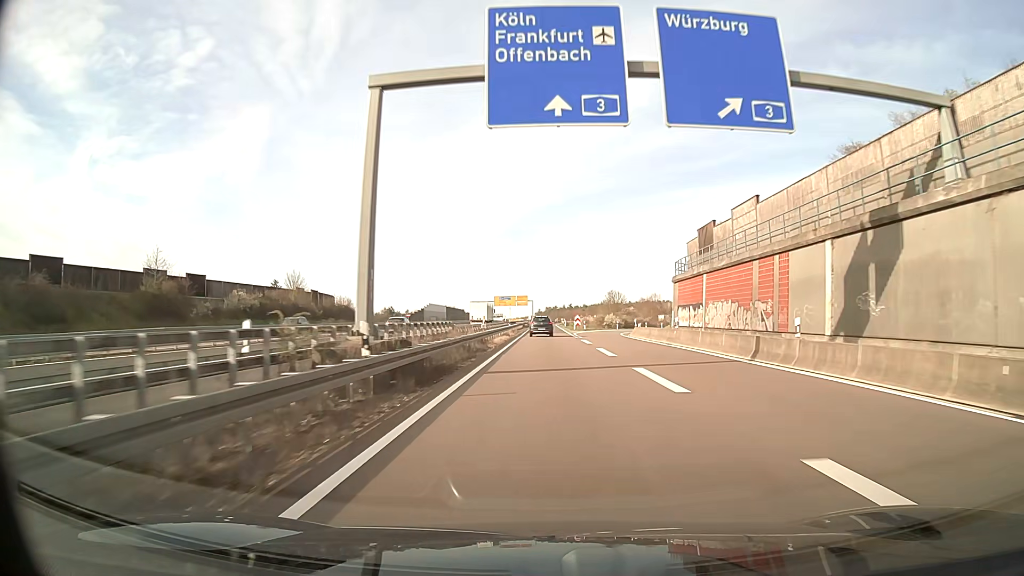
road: motorway_link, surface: asphalt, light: Day
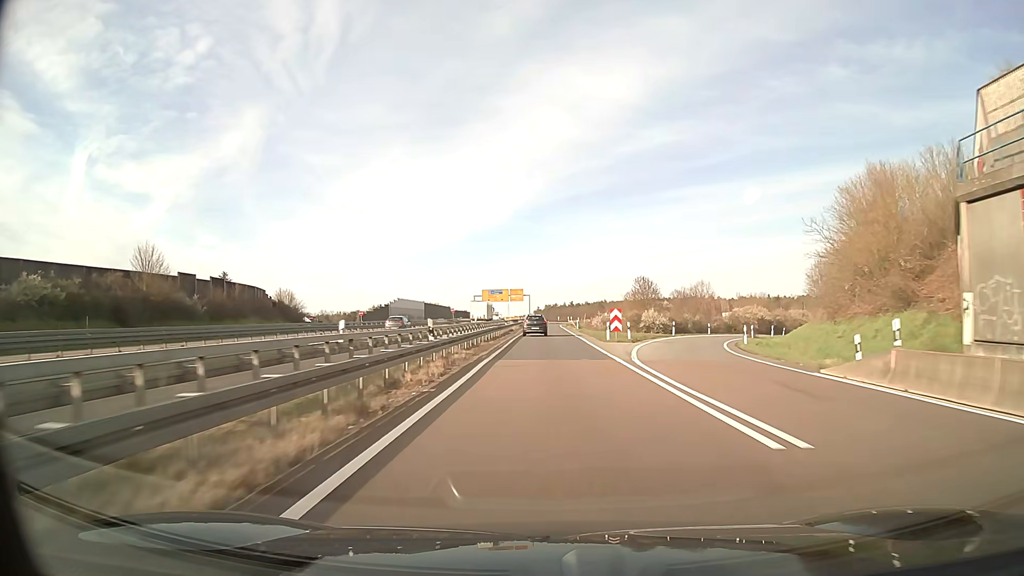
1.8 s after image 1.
(0.0, +41.3) m; 0°
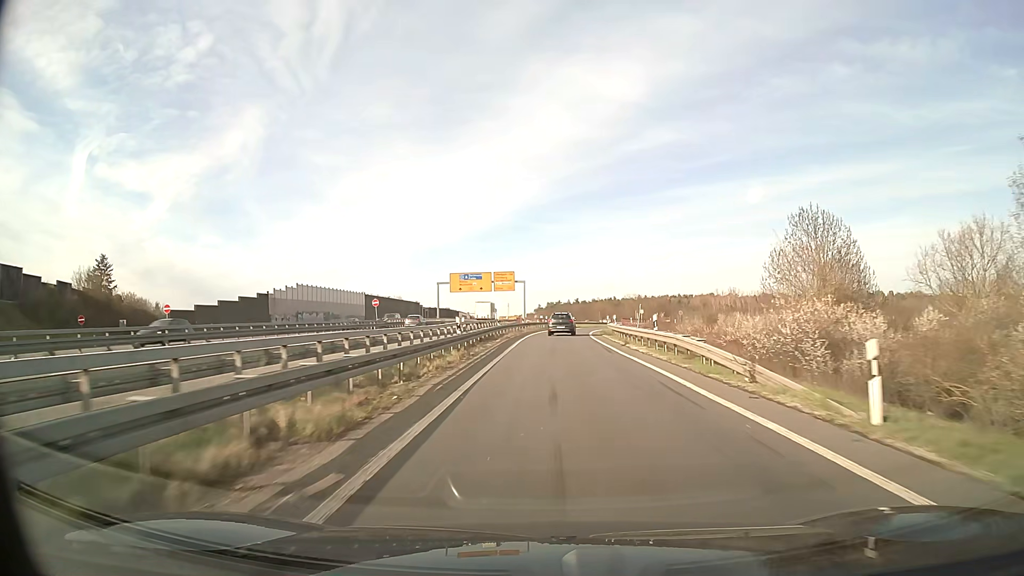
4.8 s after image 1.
(-0.2, +64.9) m; 0°
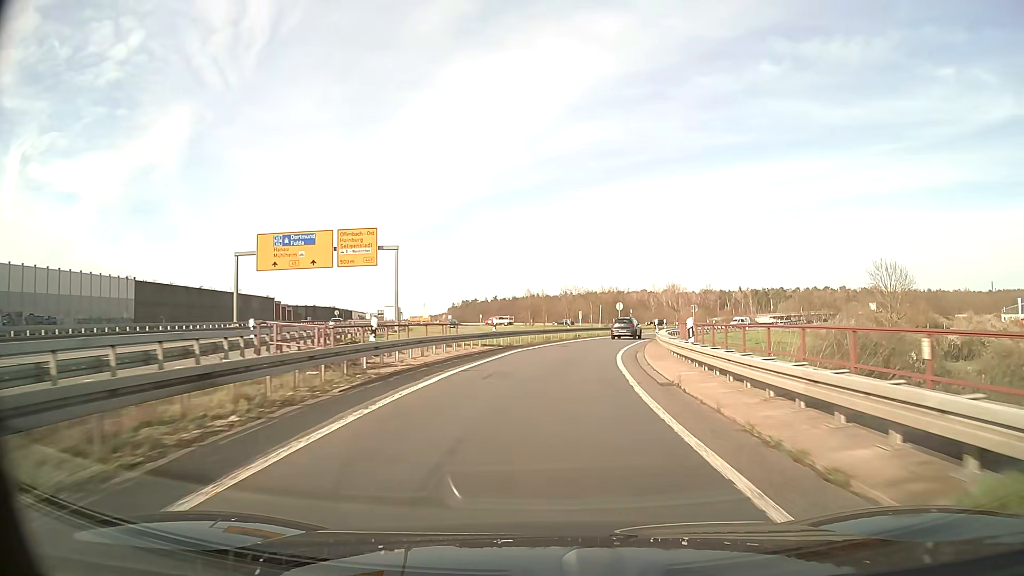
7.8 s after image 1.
(+2.3, +55.9) m; +7°
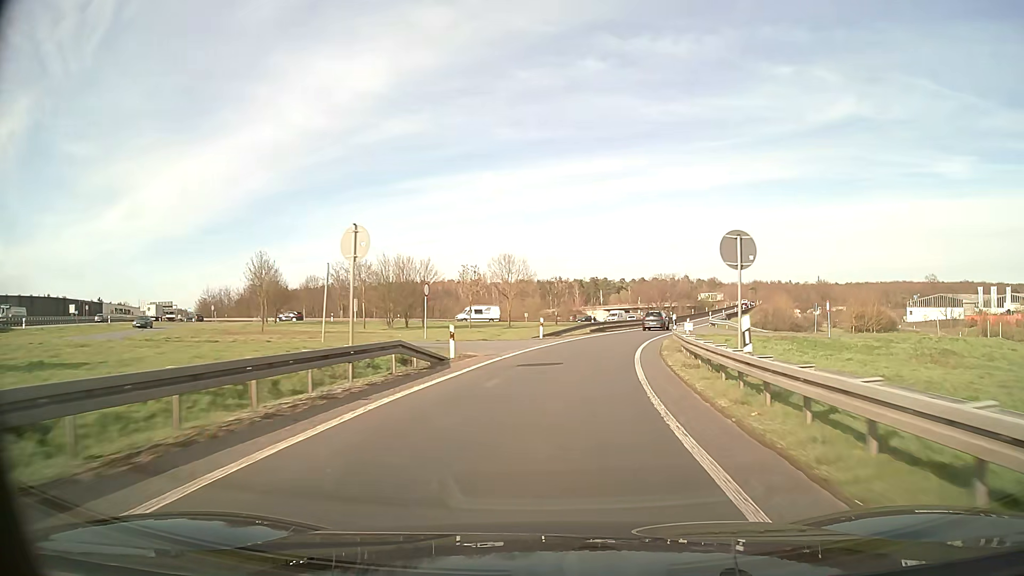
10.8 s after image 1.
(+7.0, +52.0) m; +16°
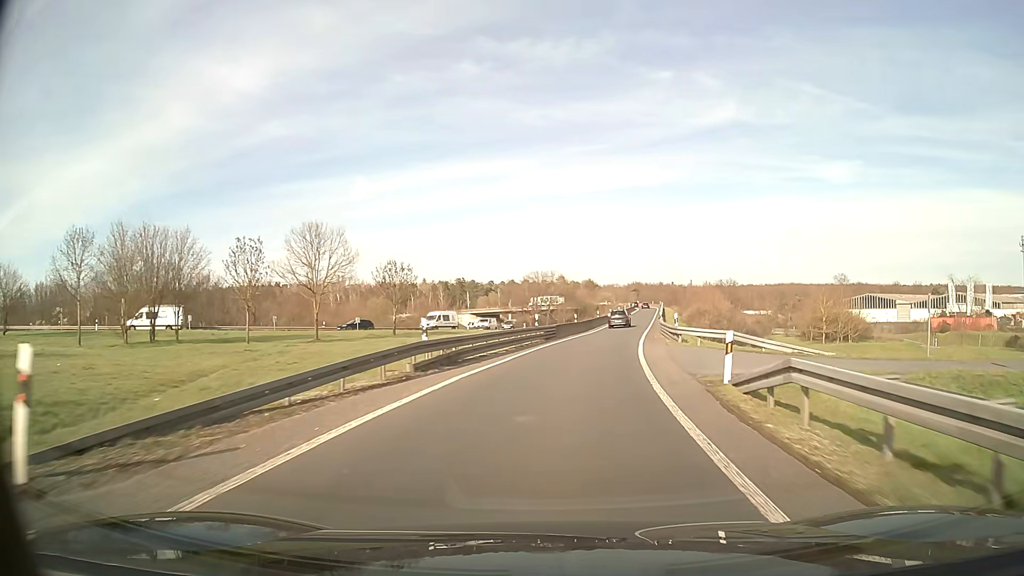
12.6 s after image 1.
(+3.0, +30.5) m; +11°
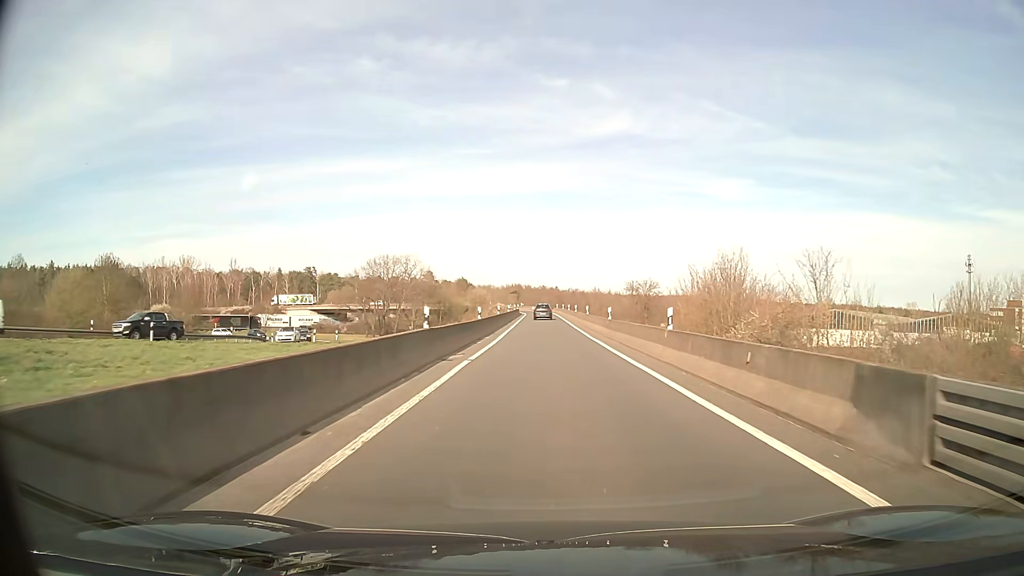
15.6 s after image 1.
(+5.1, +49.3) m; +11°
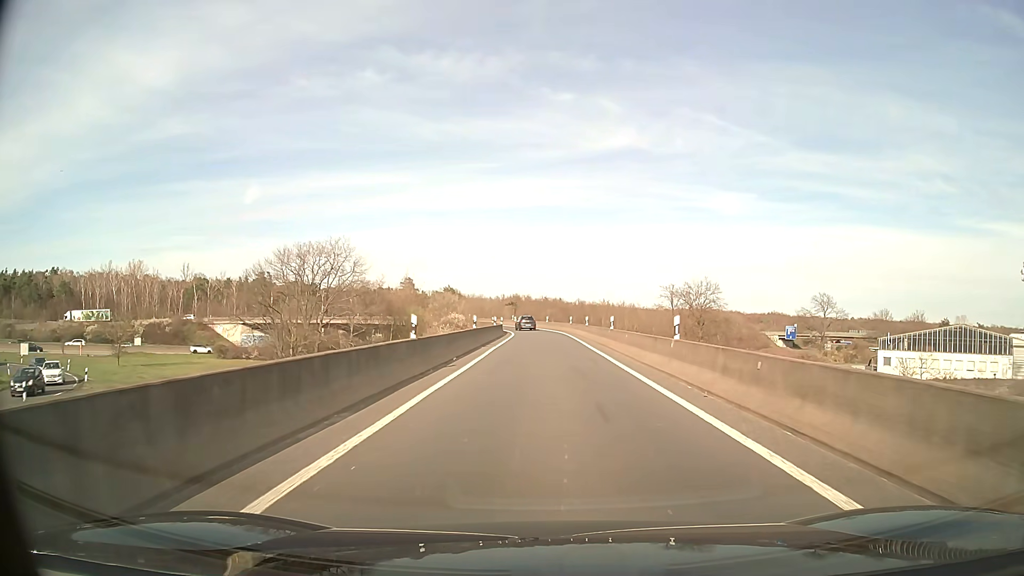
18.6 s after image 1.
(+0.1, +47.0) m; 0°
(0, +10) (0, +20) (0, +30) (0, +40) (0, +50) (0, +60) (-1, +70) (-3, +80) (-6, +89) (-10, +99) m
